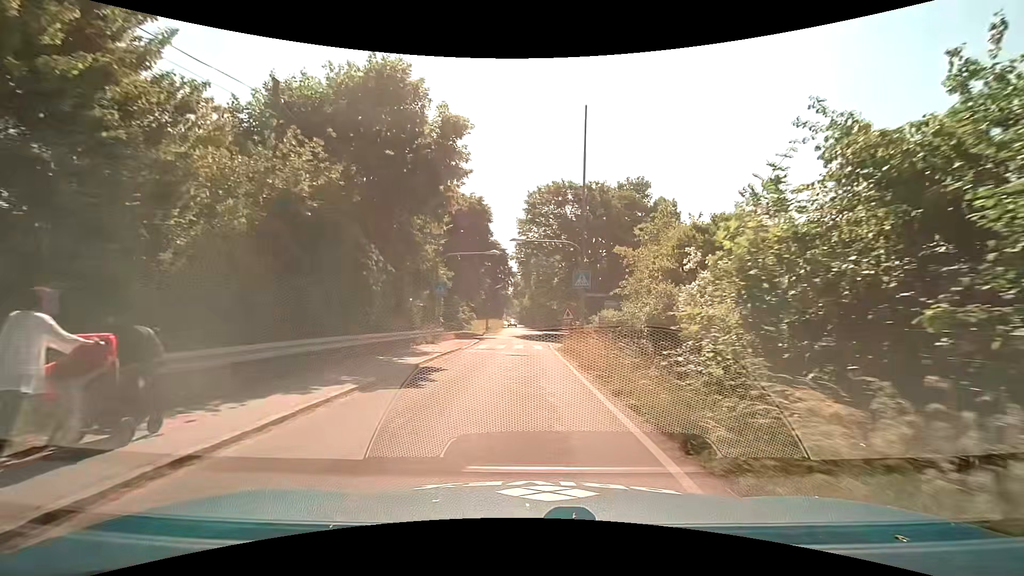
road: unclassified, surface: asphalt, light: Day
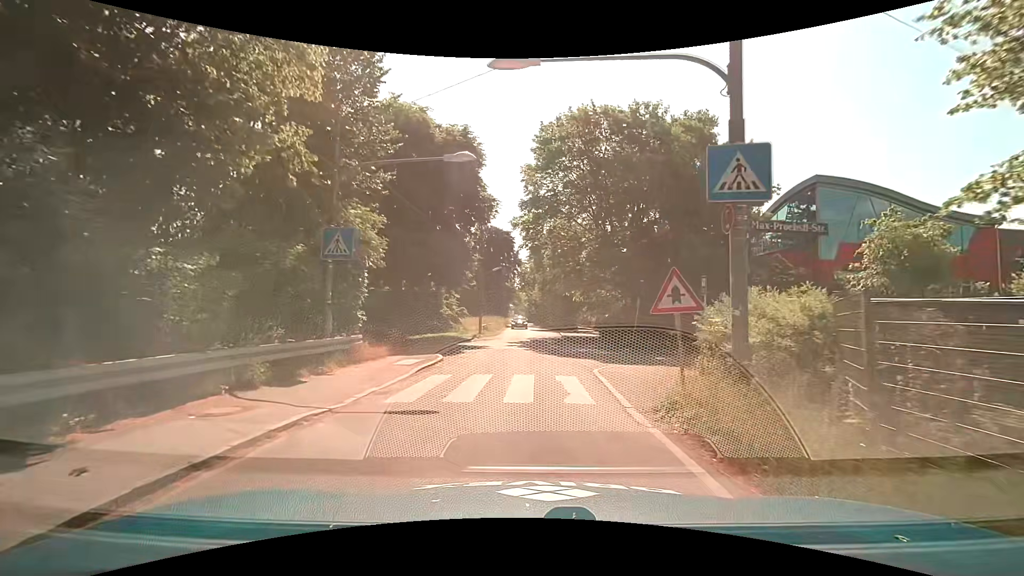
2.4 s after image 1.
(-0.4, +17.4) m; -1°
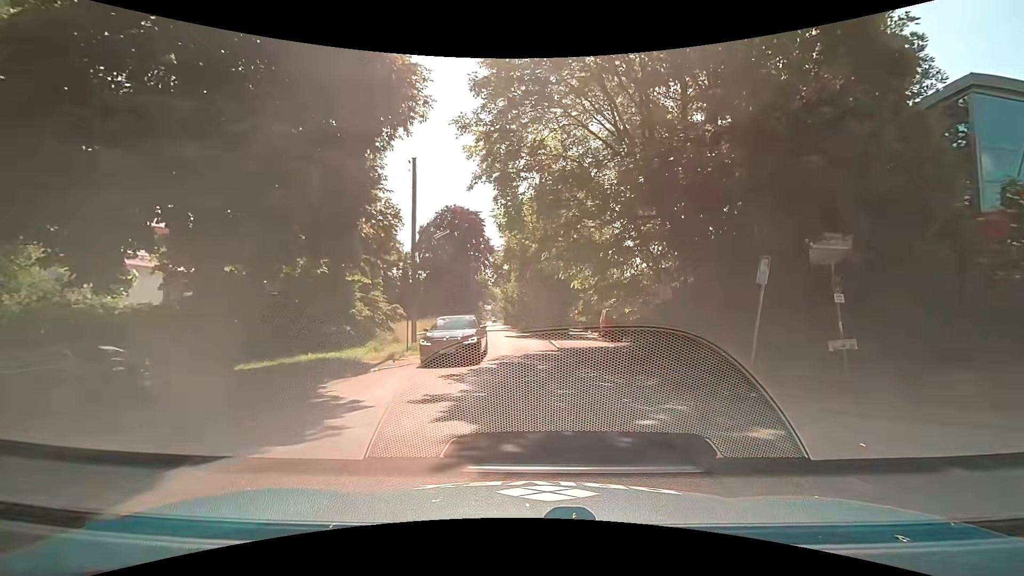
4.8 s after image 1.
(+0.2, +17.0) m; +2°
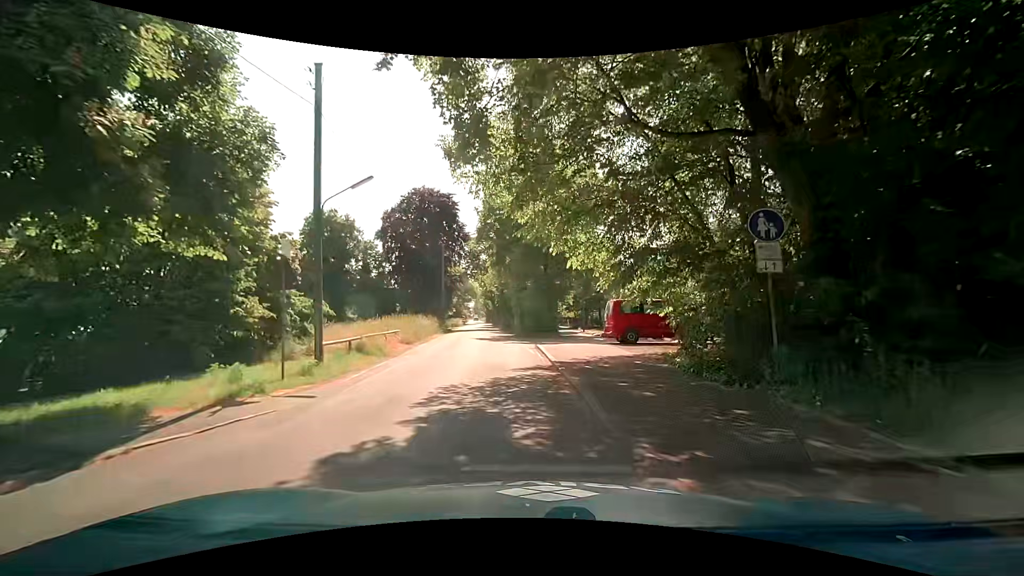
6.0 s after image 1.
(+0.2, +8.6) m; +1°
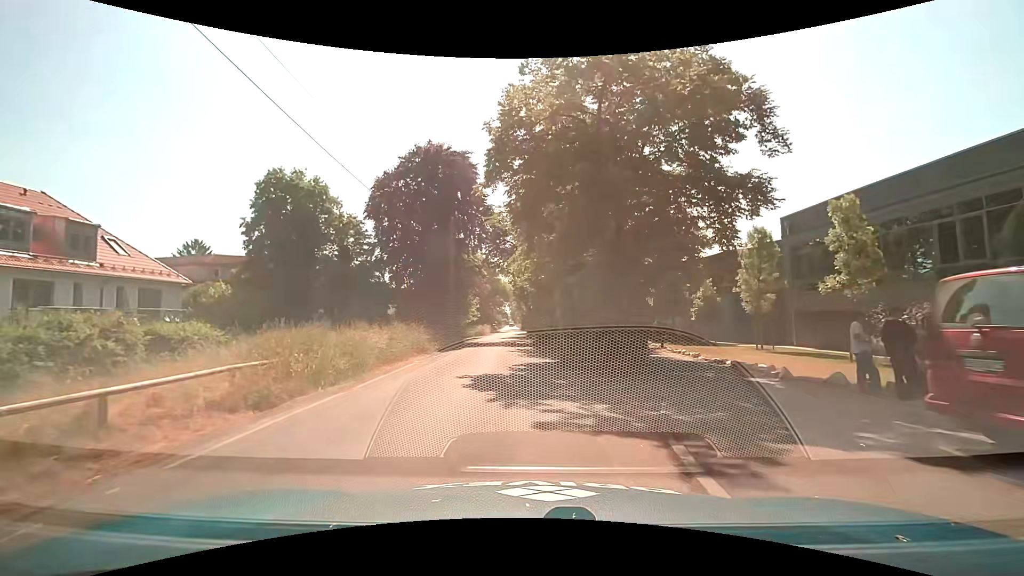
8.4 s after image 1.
(-0.5, +17.1) m; -4°
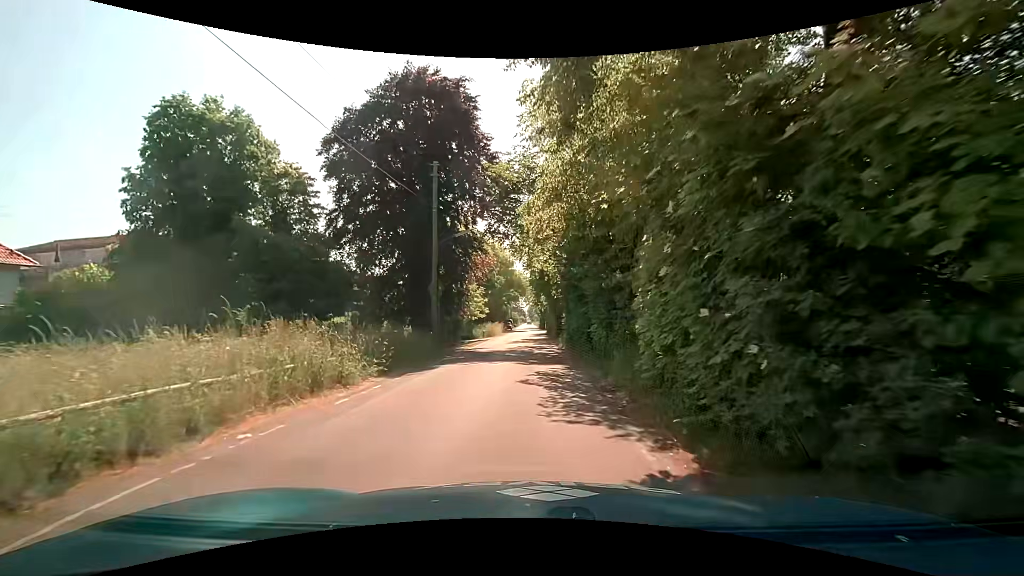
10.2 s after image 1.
(-0.4, +12.6) m; -3°
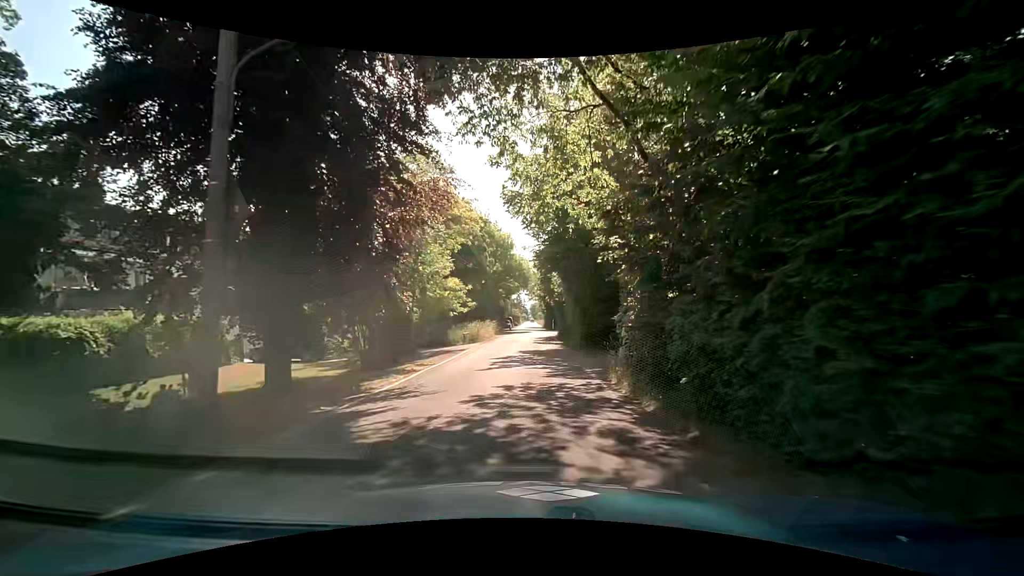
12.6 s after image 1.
(-0.1, +16.9) m; -1°
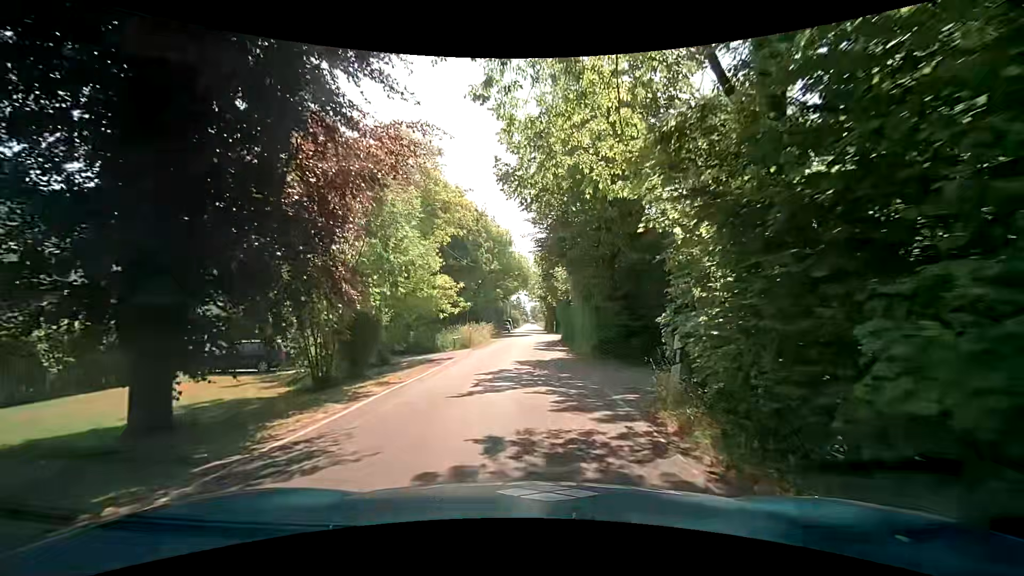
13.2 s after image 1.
(+0.1, +4.3) m; +2°
(0, +10) (0, +20) (0, +30) (0, +40) (0, +50) (0, +60) (0, +70) (0, +80) (0, +90) (0, +100) m
